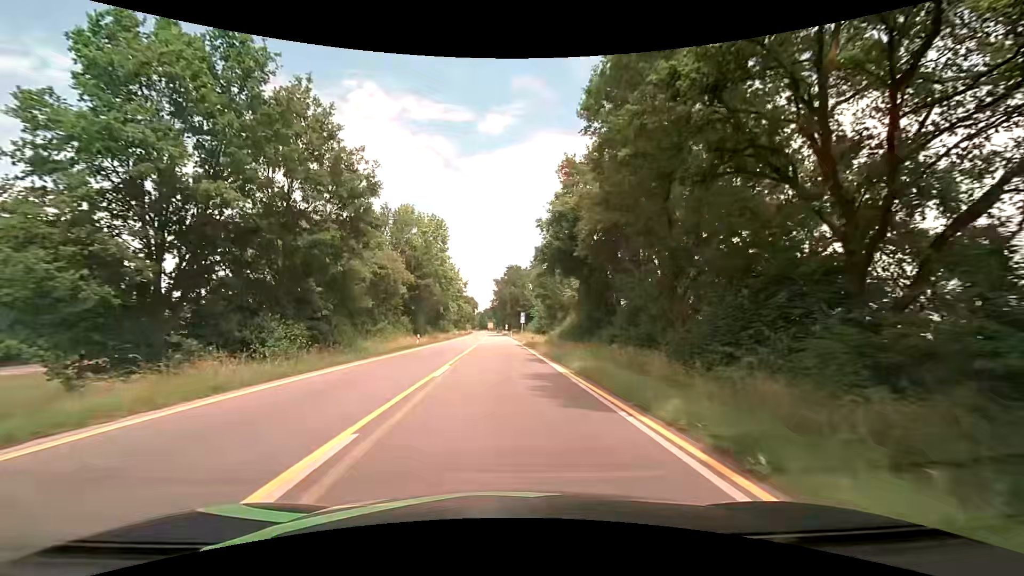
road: primary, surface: asphalt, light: Day
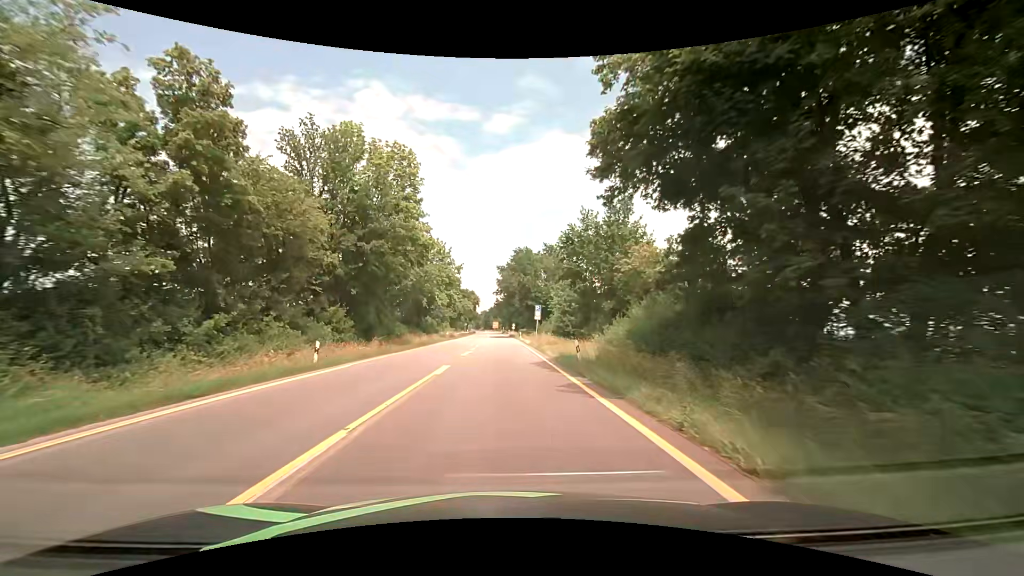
(-0.1, +24.2) m; 0°
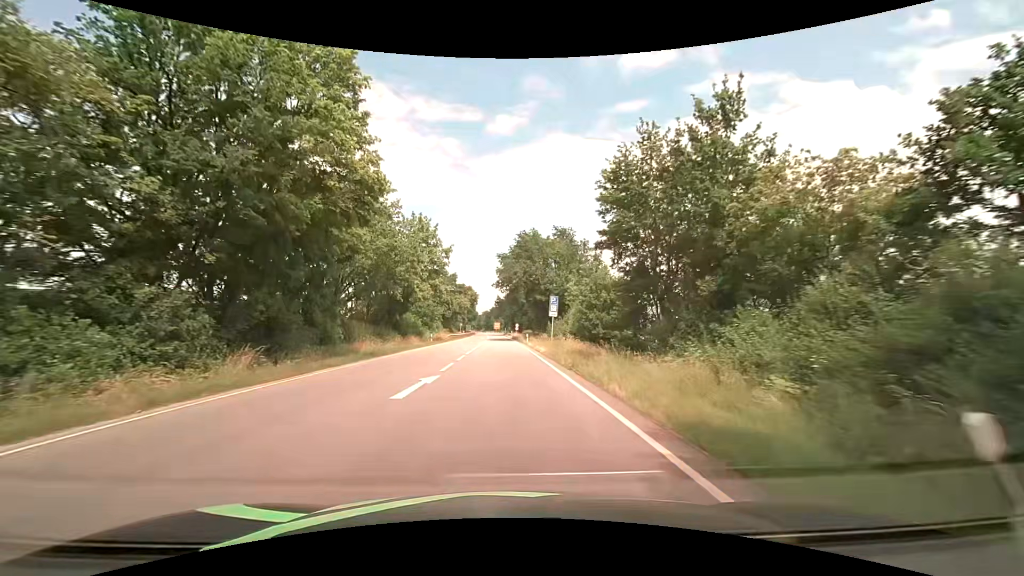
(-0.2, +16.3) m; 0°
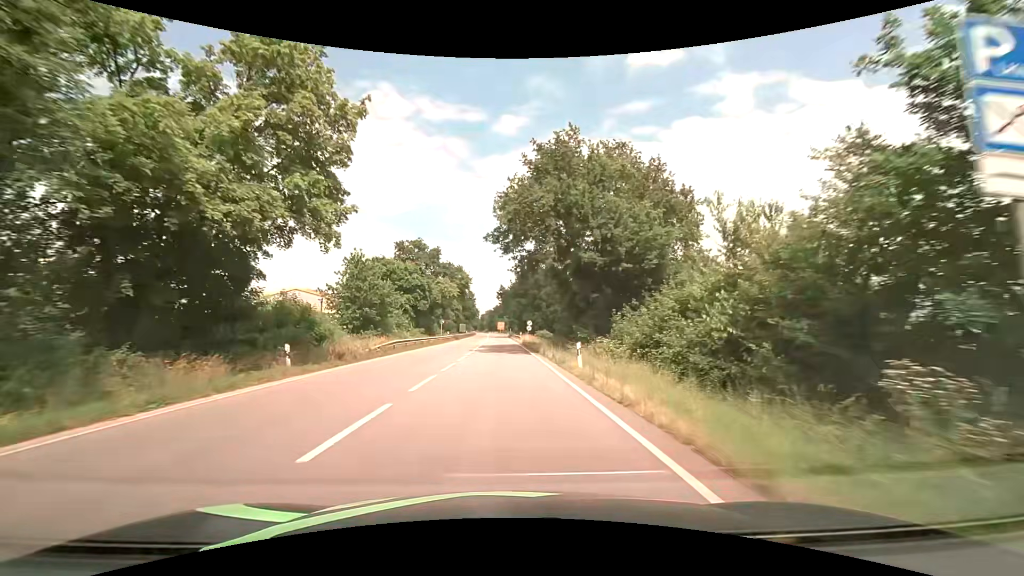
(-0.3, +35.6) m; -1°
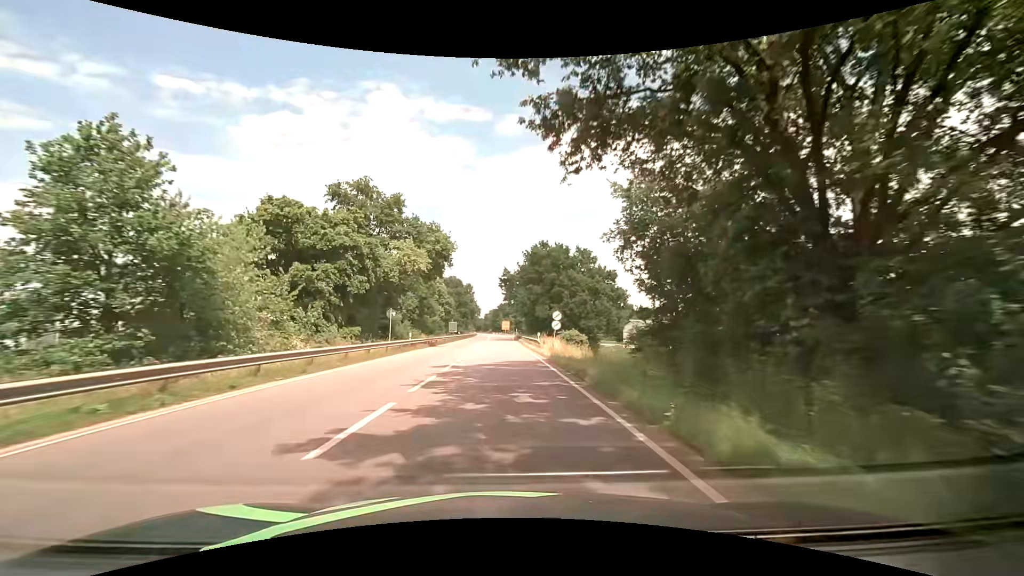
(-0.2, +30.4) m; -1°
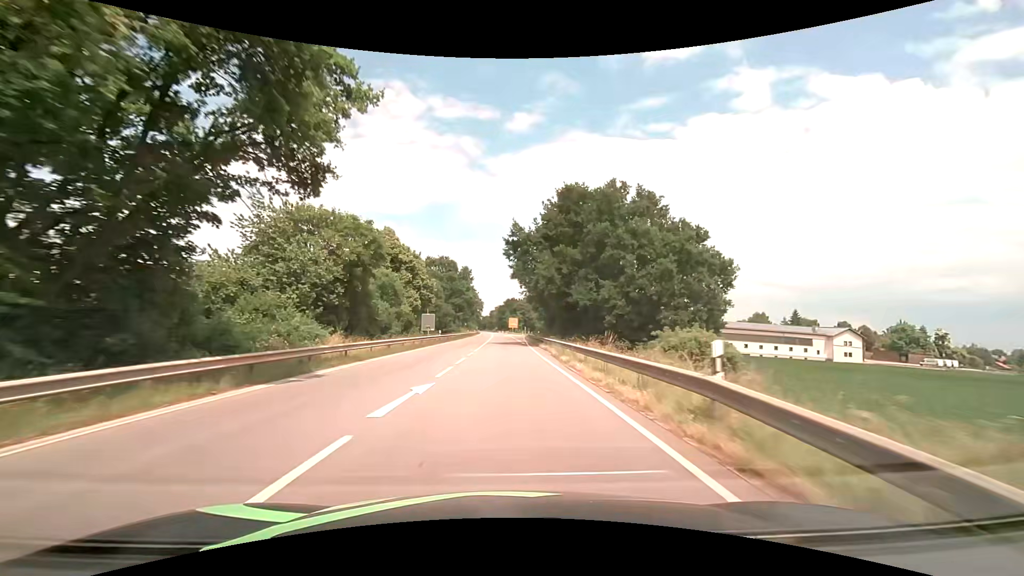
(0.0, +33.1) m; 0°
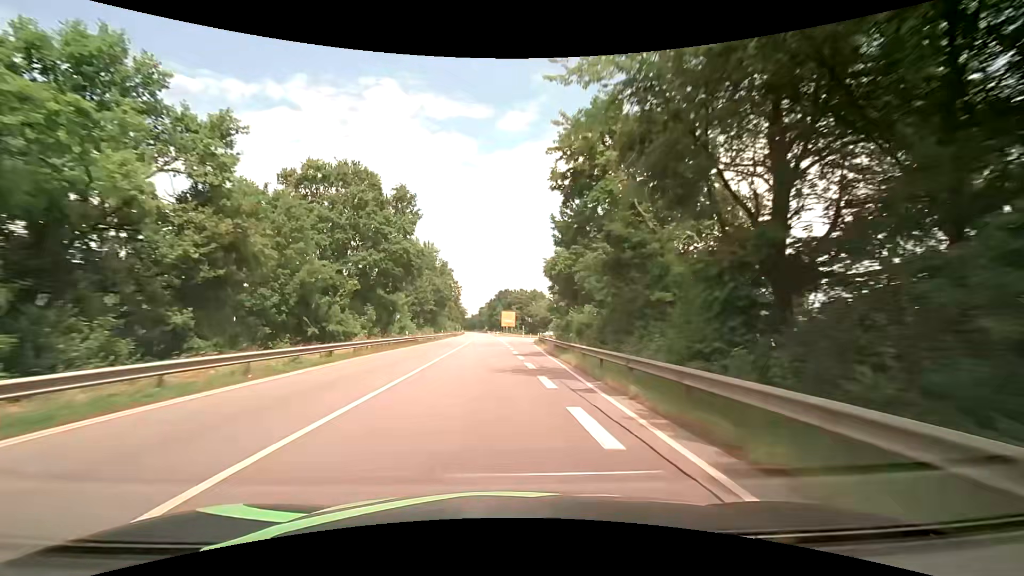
(+0.2, +58.8) m; +1°
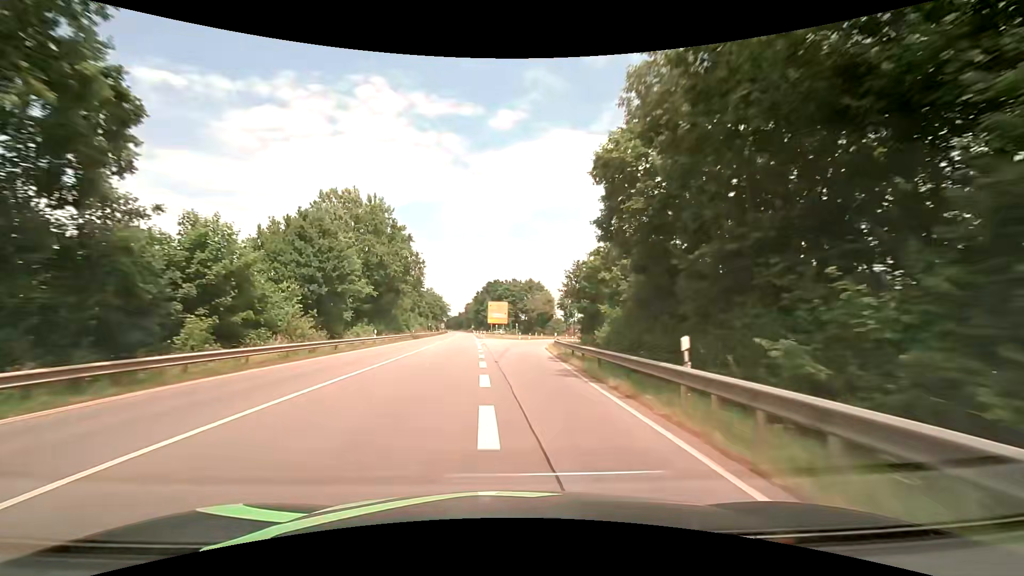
(+0.3, +36.2) m; +1°
